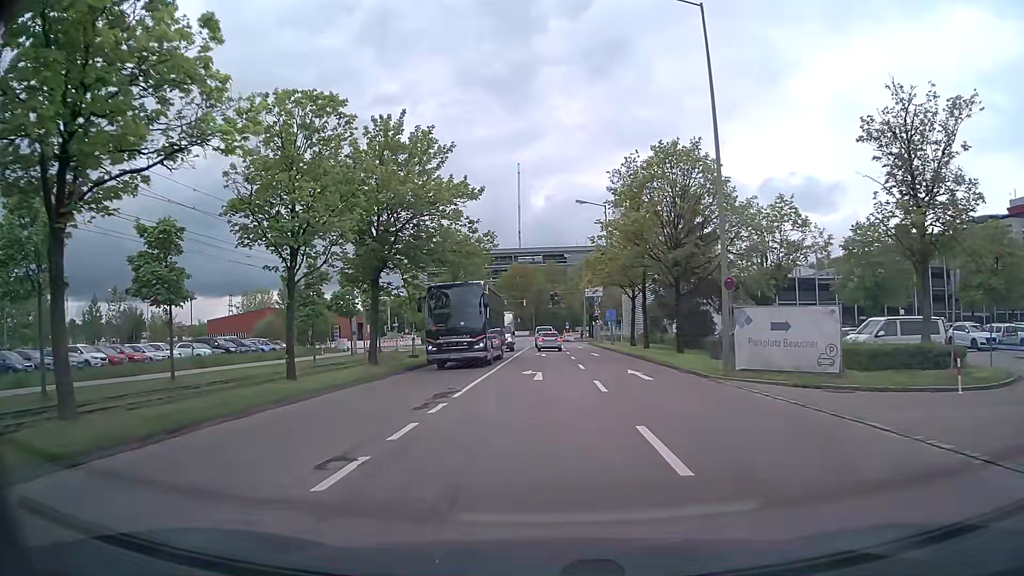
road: residential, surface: asphalt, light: Day
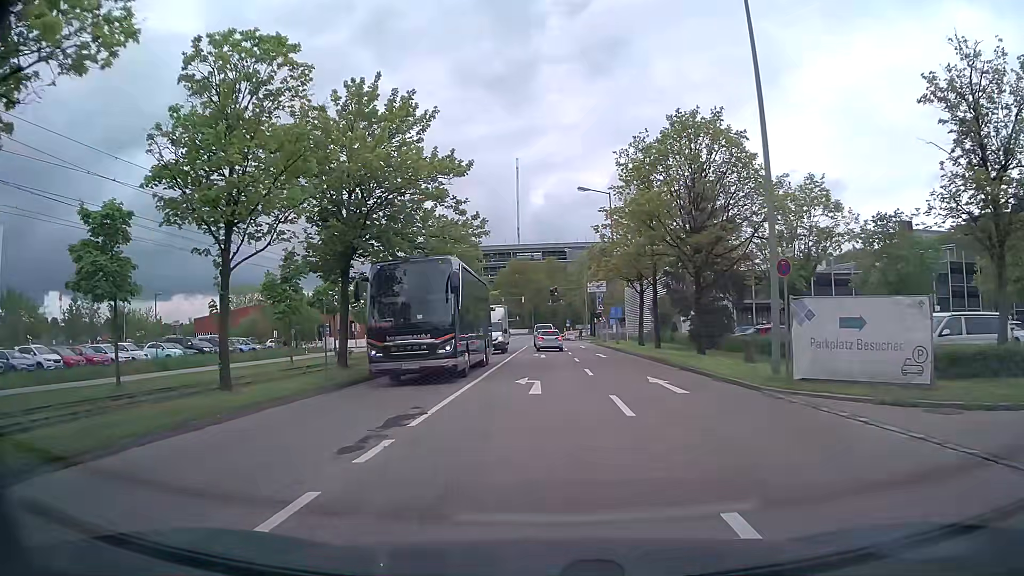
(0.0, +4.6) m; 0°
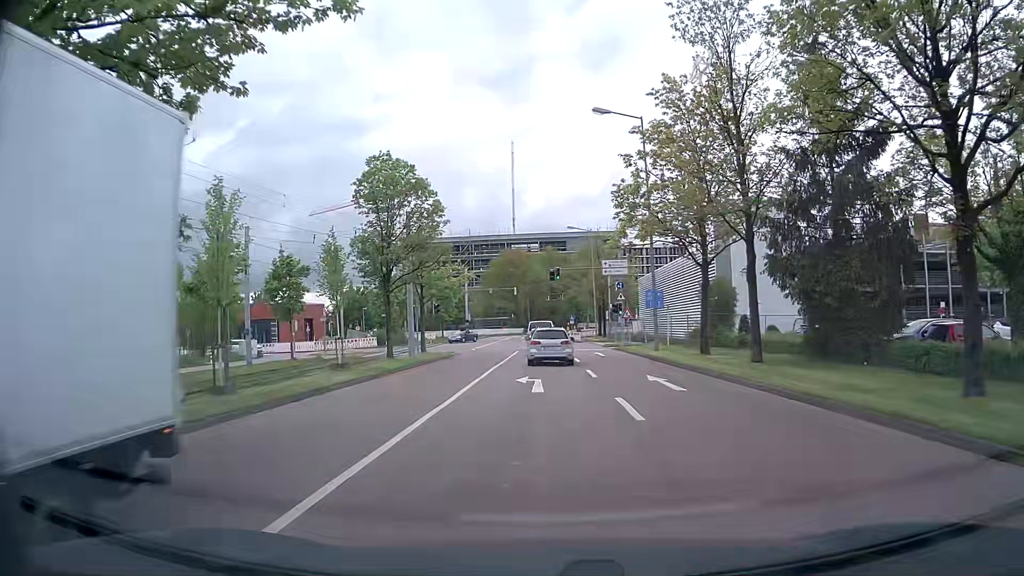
(+0.2, +19.6) m; 0°
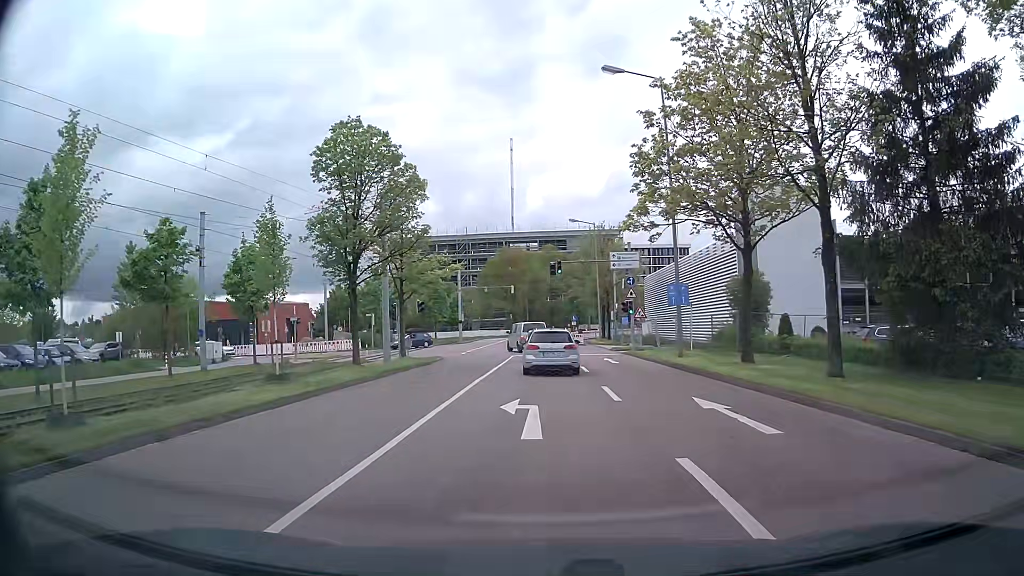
(0.0, +6.2) m; 0°
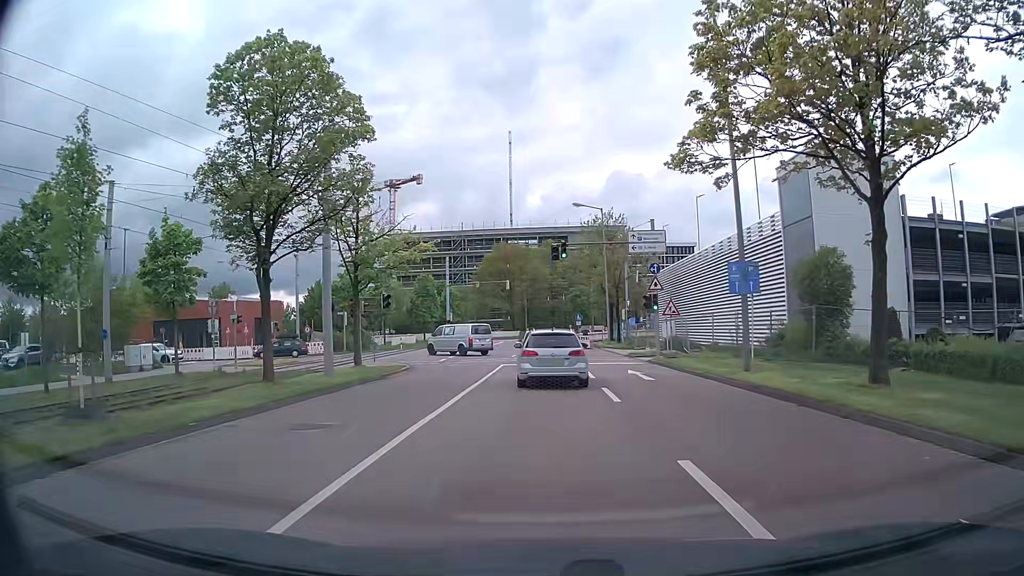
(+0.1, +9.5) m; +1°
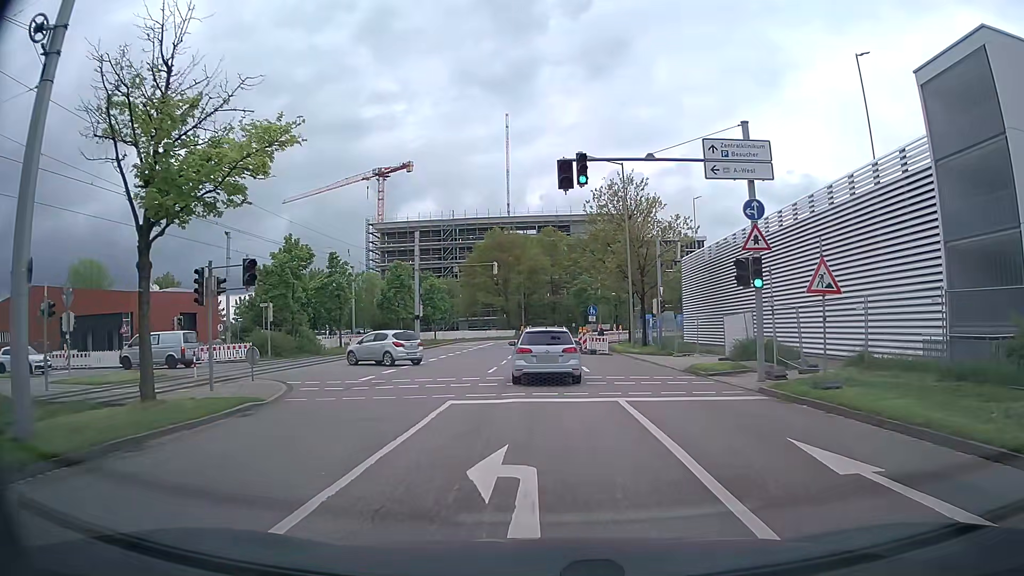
(-0.2, +16.4) m; -1°
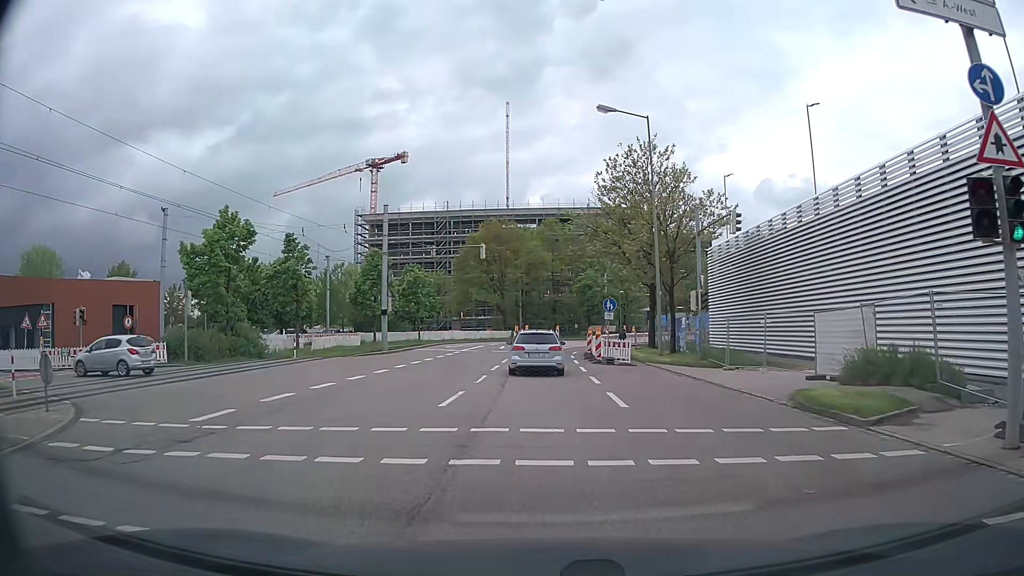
(0.0, +10.5) m; 0°
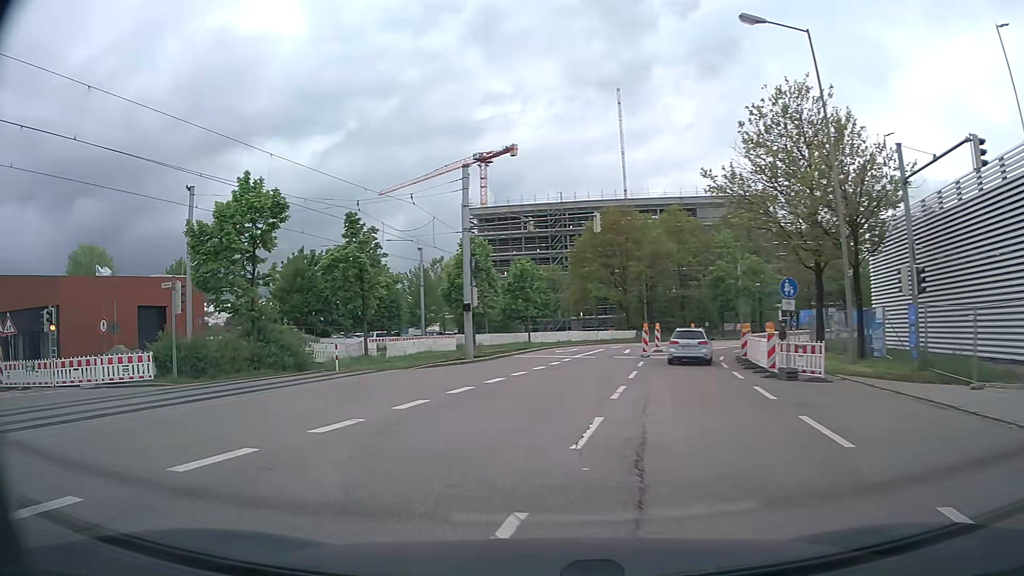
(-0.4, +10.4) m; -10°
(-3, +9) (-11, +15) (-21, +16) (-31, +18) (-41, +19) (-51, +22) (-60, +25) (-69, +29) (-78, +34) (-86, +39) m
